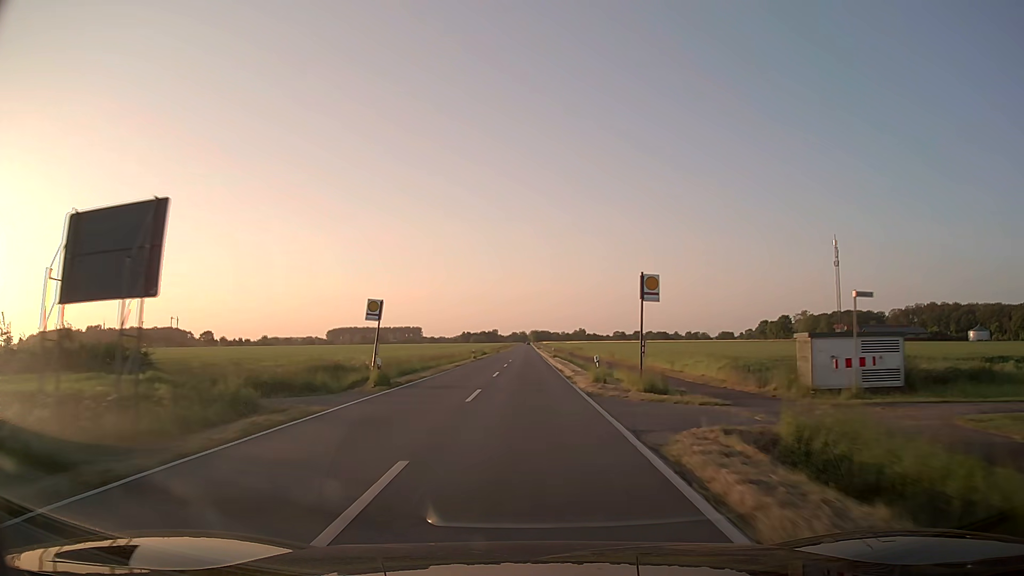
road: secondary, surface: asphalt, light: Day
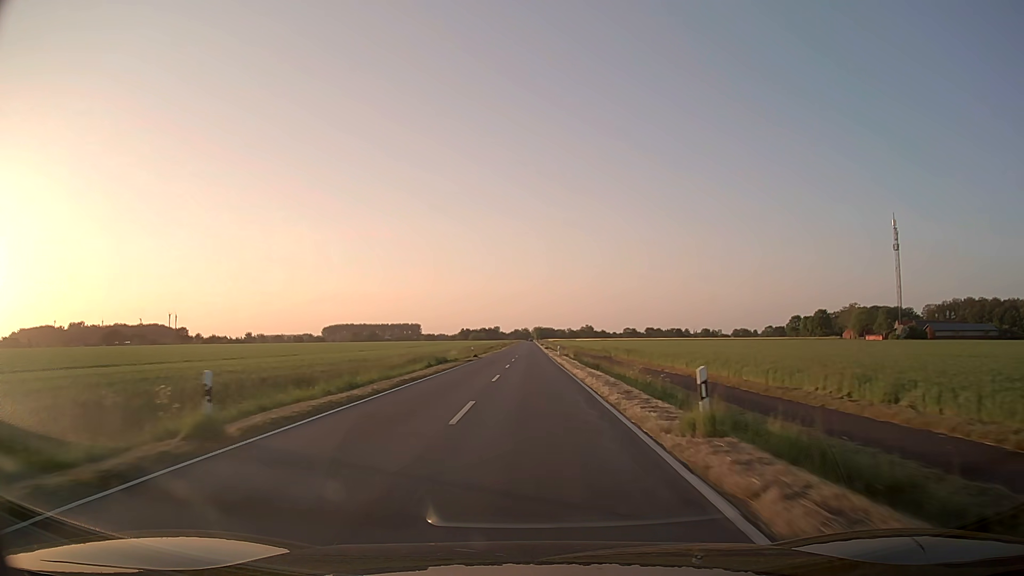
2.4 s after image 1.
(-0.2, +53.0) m; 0°
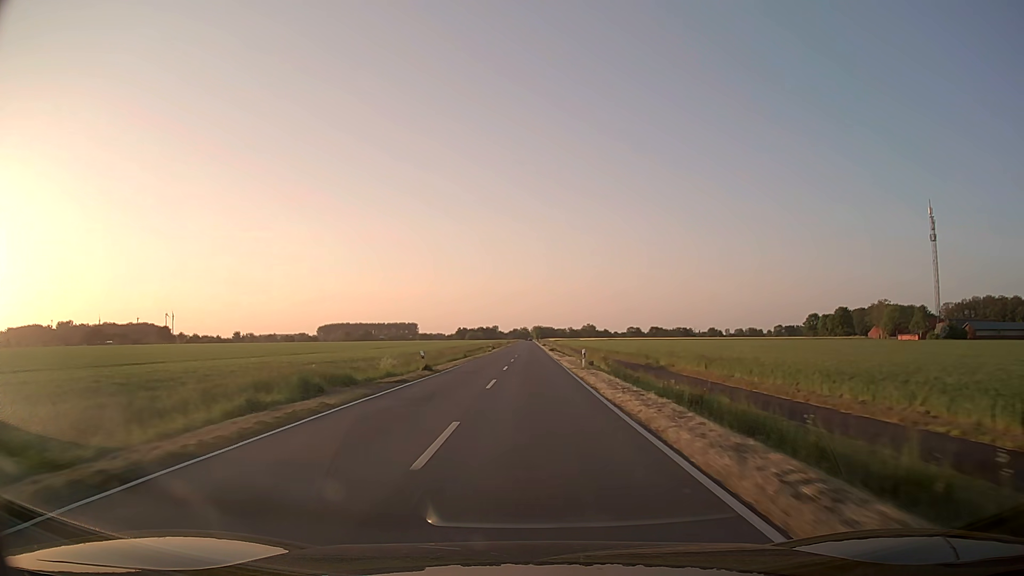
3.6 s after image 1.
(0.0, +28.1) m; 0°
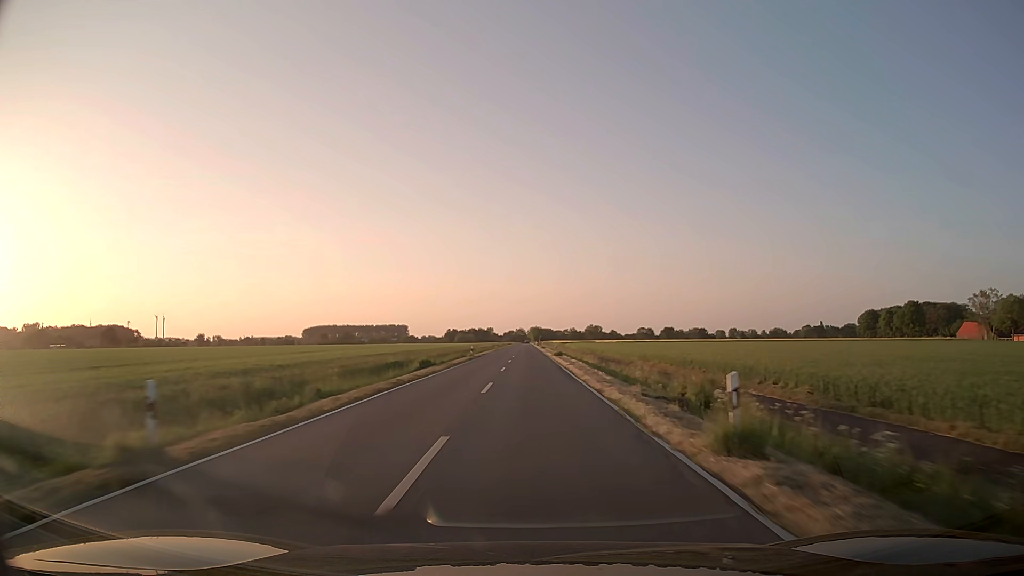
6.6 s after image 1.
(+0.2, +74.1) m; 0°
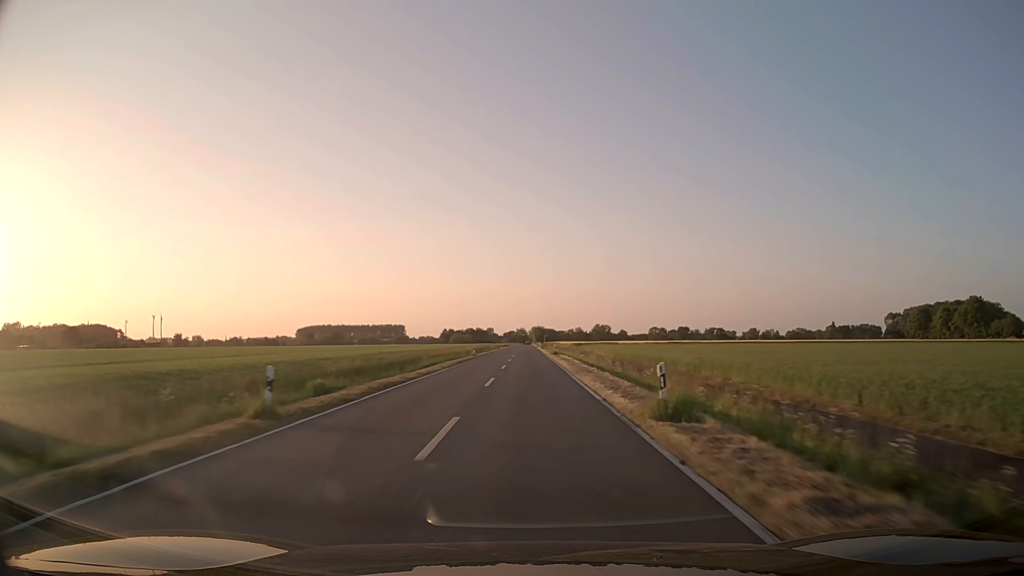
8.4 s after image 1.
(+0.1, +45.9) m; 0°
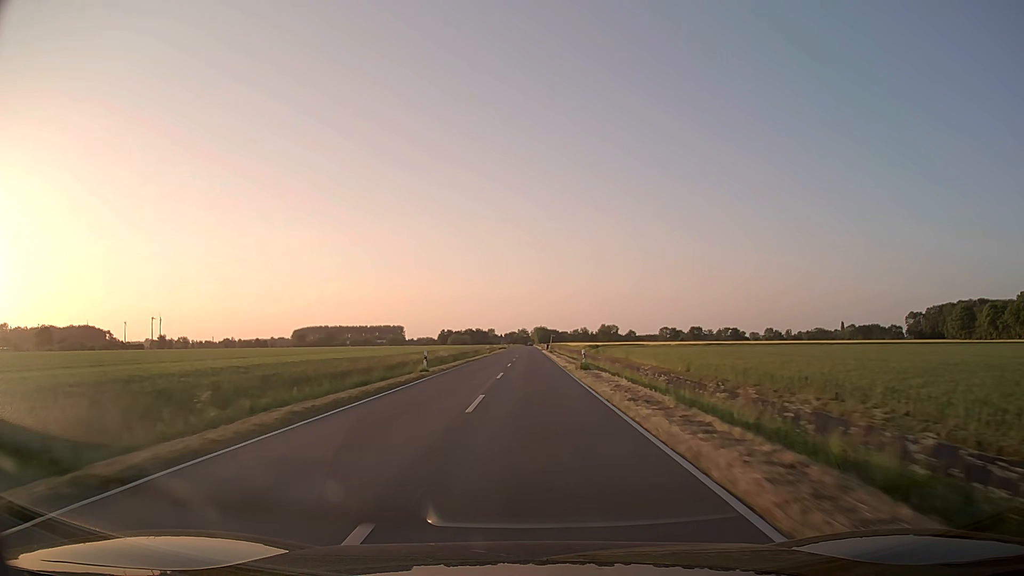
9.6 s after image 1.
(-0.1, +30.9) m; 0°
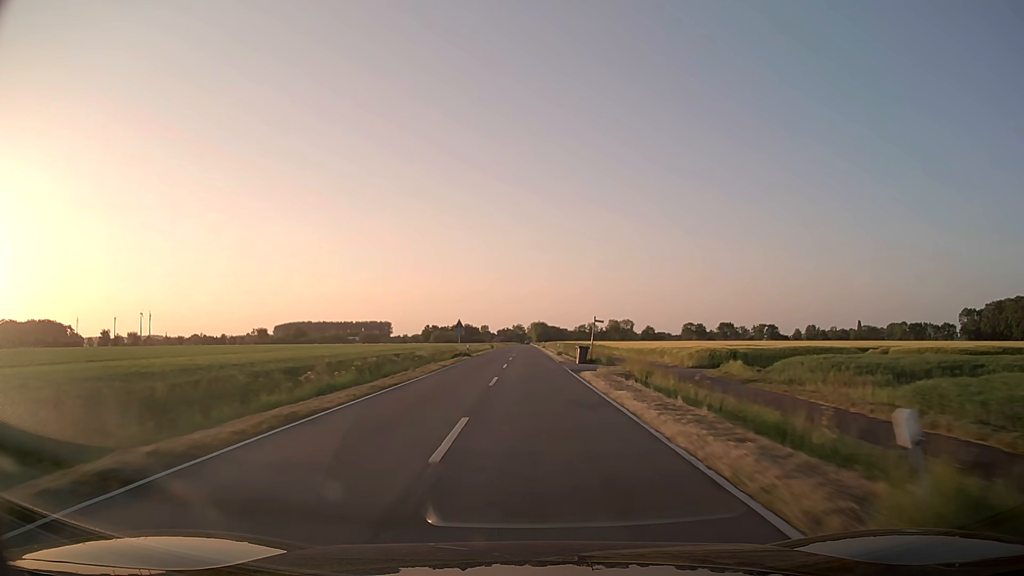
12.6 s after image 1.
(-0.1, +78.0) m; 0°
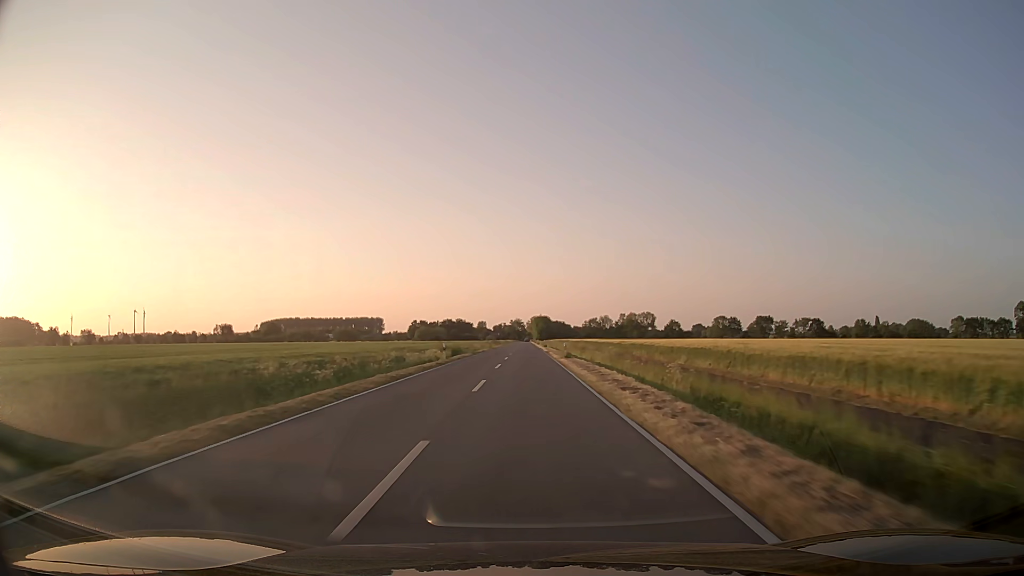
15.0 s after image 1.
(0.0, +62.9) m; 0°
(0, +10) (0, +20) (0, +30) (0, +40) (0, +50) (0, +60) (0, +70) (-1, +80) (-1, +90) (-1, +100) m
